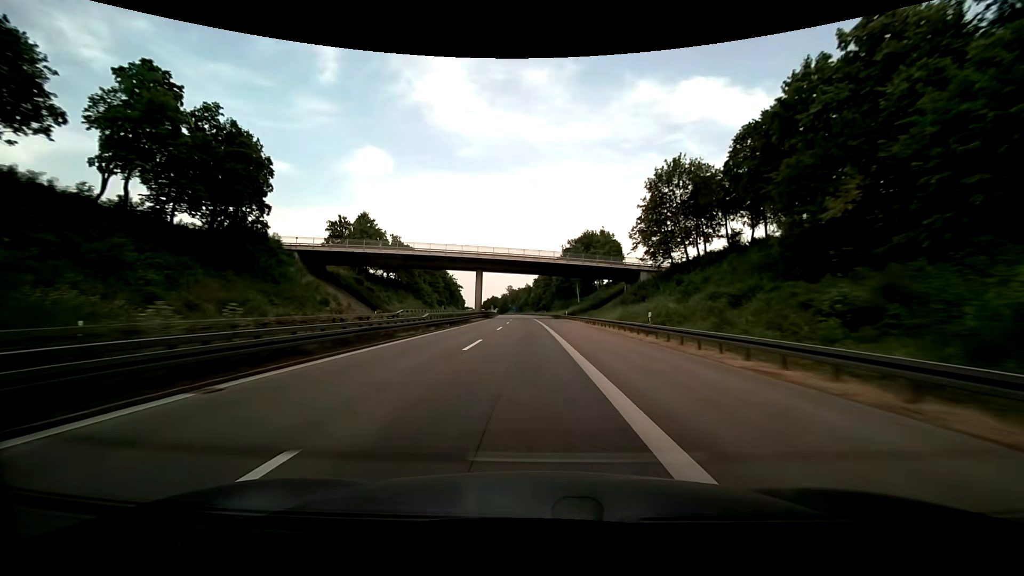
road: motorway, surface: asphalt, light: Day
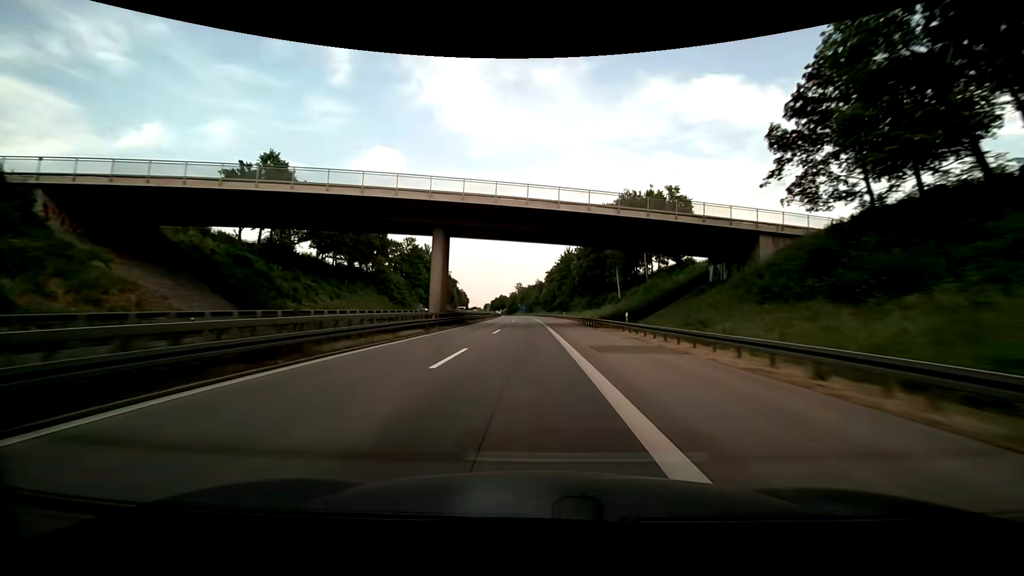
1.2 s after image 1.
(-0.5, +41.4) m; -1°
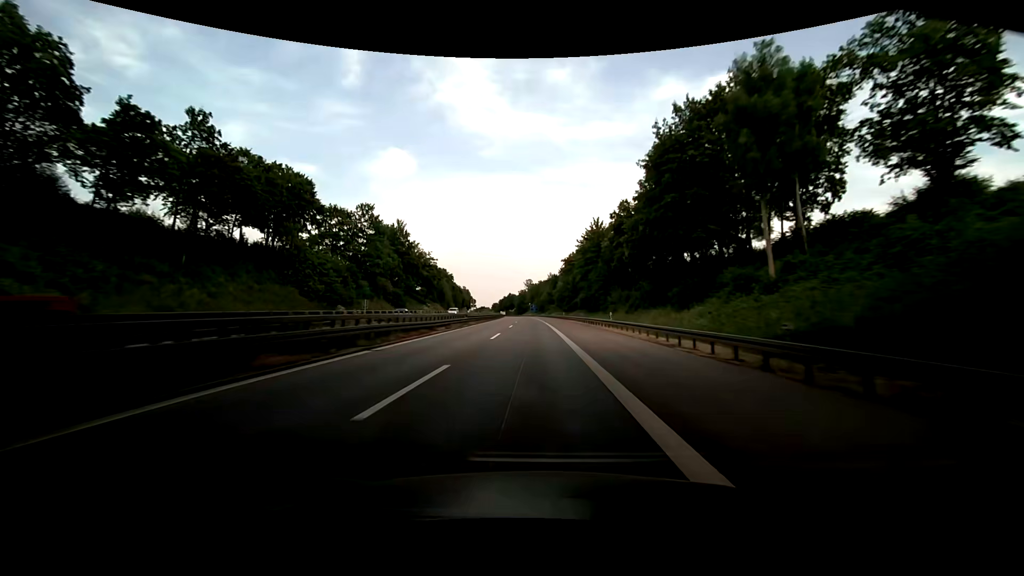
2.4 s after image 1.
(-0.4, +41.4) m; -1°
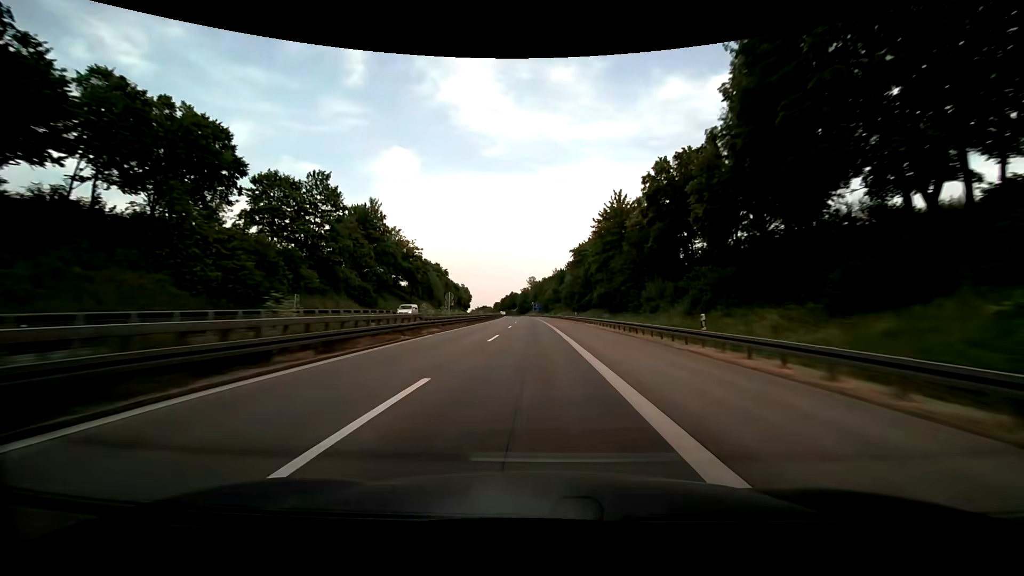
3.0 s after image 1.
(-0.3, +20.7) m; 0°
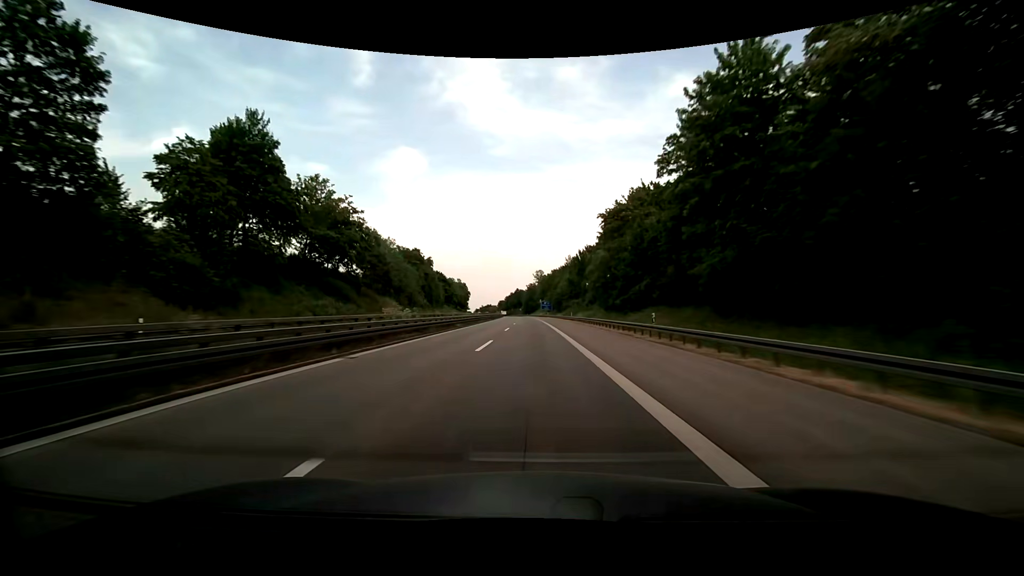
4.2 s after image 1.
(-0.3, +41.4) m; -1°
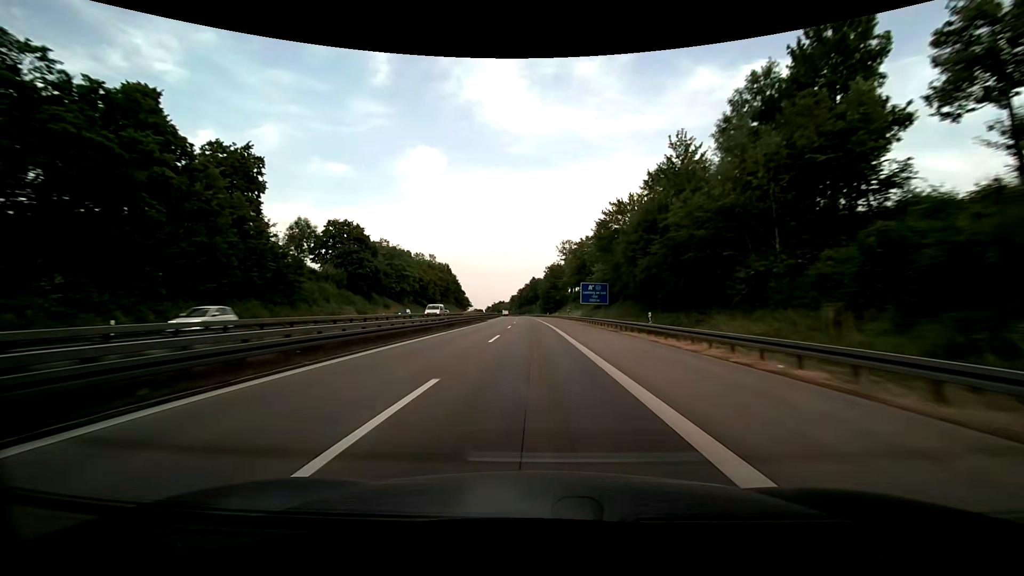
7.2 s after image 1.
(-2.1, +103.1) m; -2°
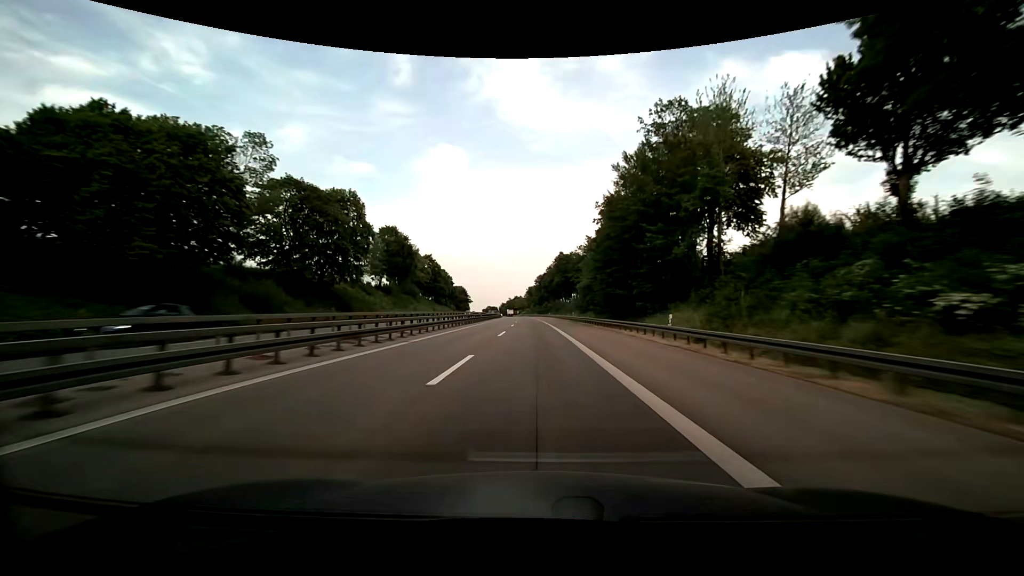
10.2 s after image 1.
(-2.5, +103.1) m; -3°
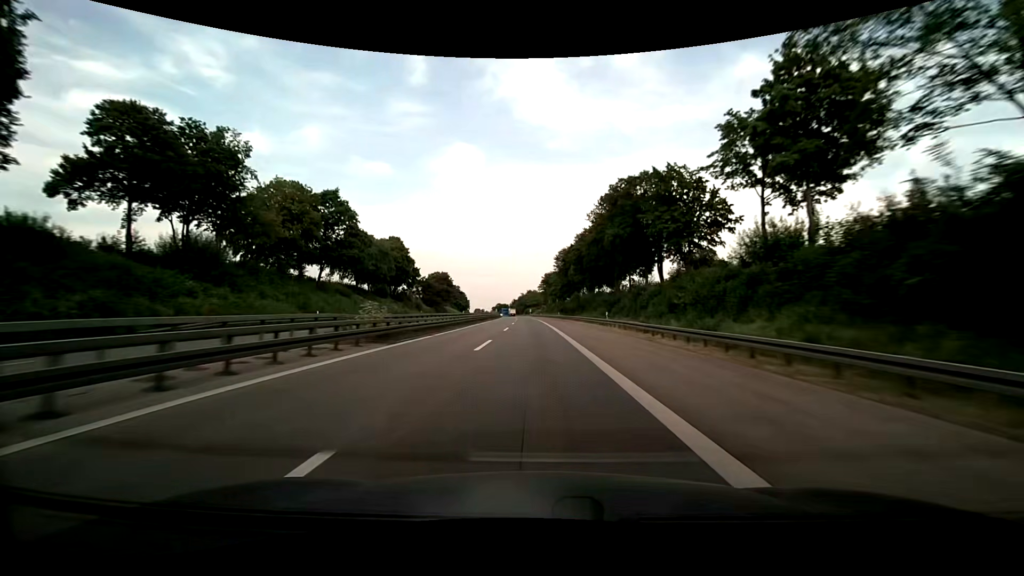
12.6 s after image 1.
(-1.1, +82.2) m; -2°
(0, +10) (0, +20) (0, +30) (0, +40) (0, +50) (-1, +60) (-1, +70) (-1, +80) (-1, +90) (-2, +100) m
